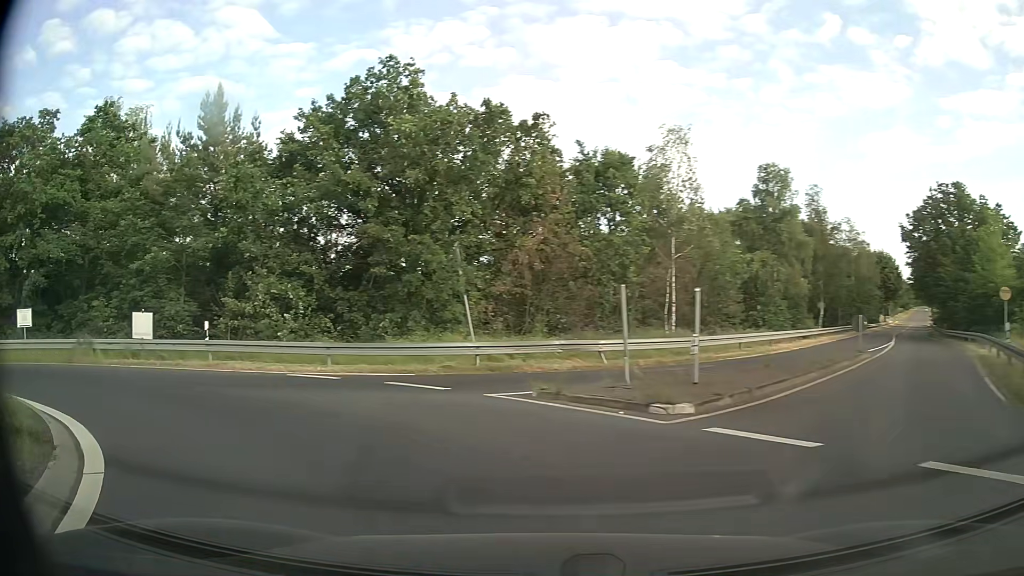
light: Day
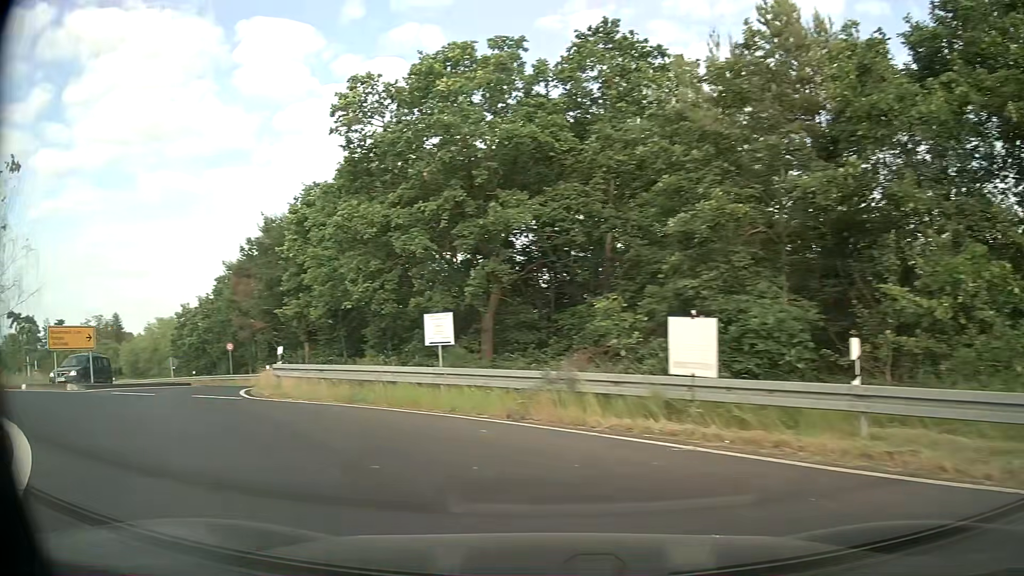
(-5.2, +10.9) m; -51°
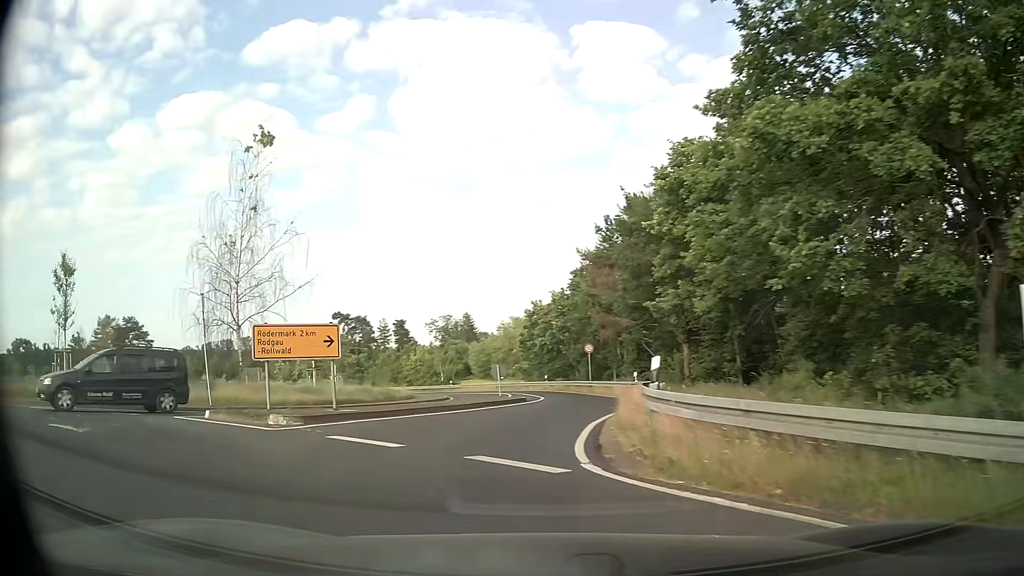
(-2.4, +8.2) m; -31°
(-1, +10) (0, +20) (+1, +30) (+1, +40) (0, +50) (-3, +59) (-7, +69) (-12, +77) (-18, +85) (-25, +93) m
